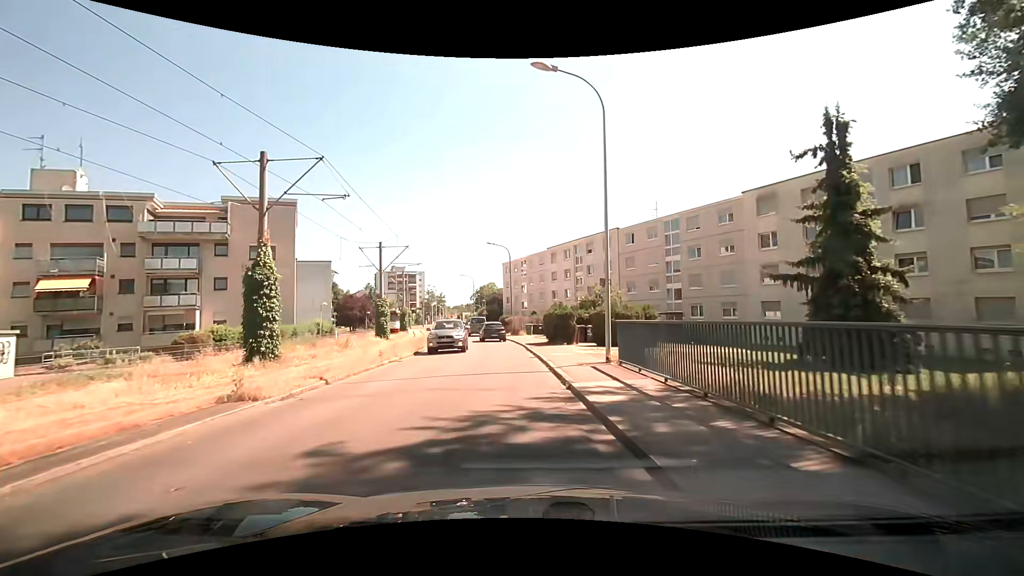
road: residential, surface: asphalt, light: Day
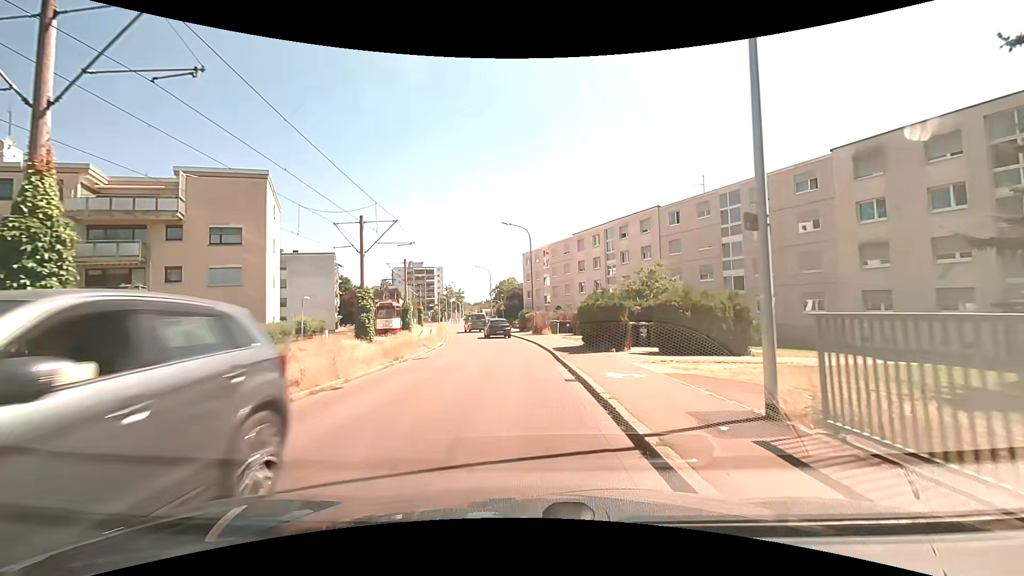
(-0.2, +8.6) m; -2°
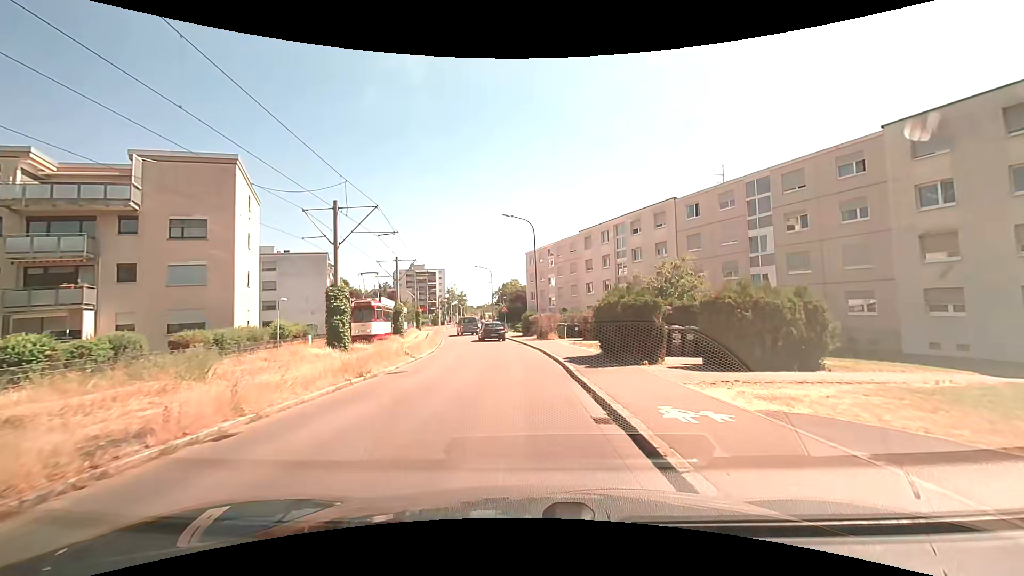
(0.0, +4.3) m; 0°
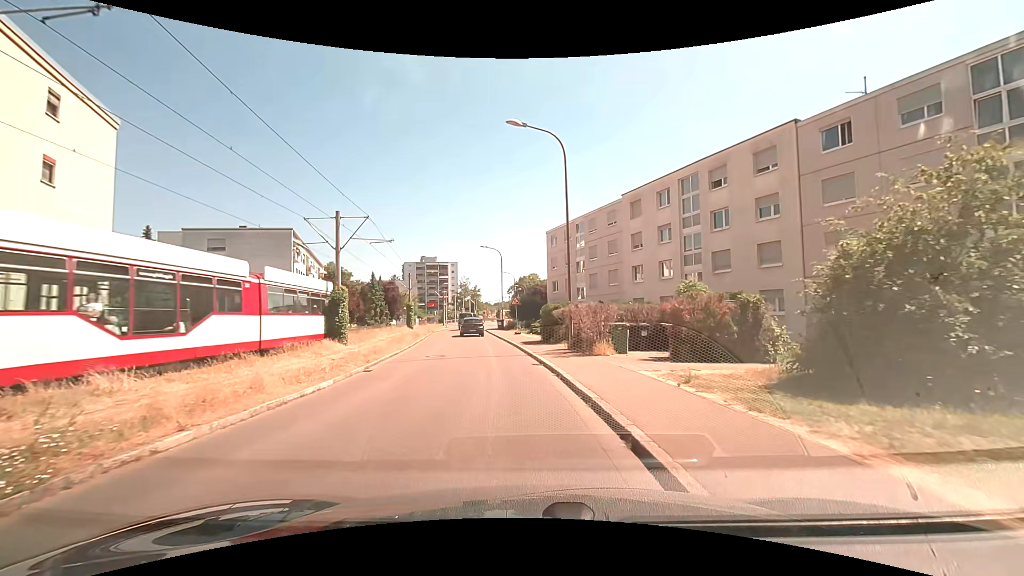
(-0.5, +17.0) m; -3°
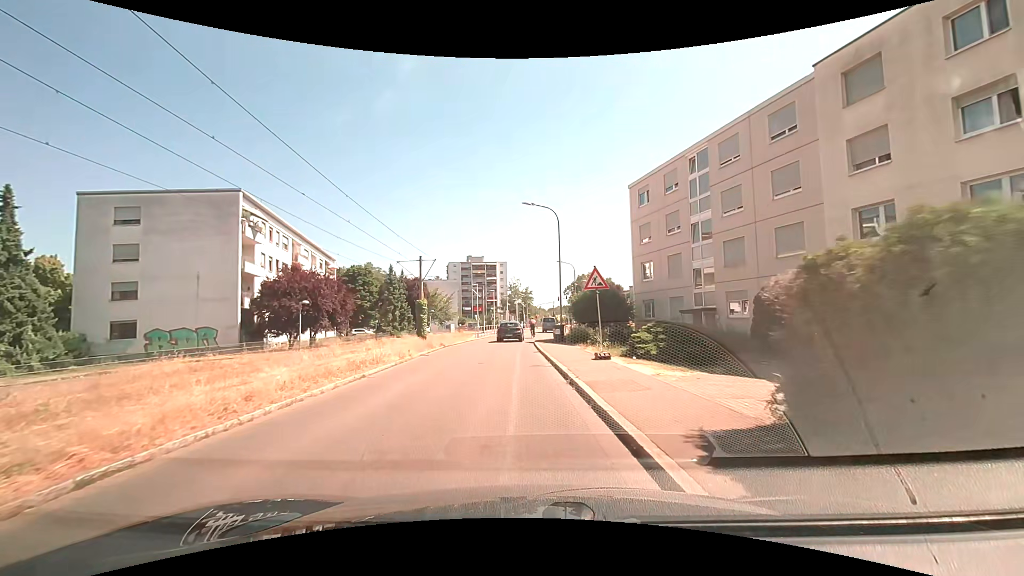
(-1.2, +22.0) m; -6°
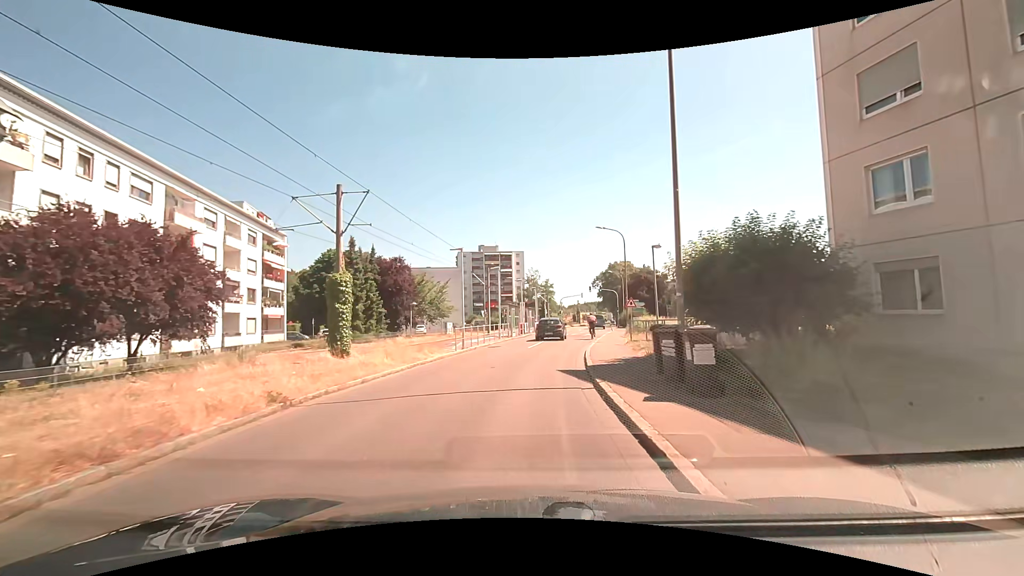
(-0.7, +22.2) m; -2°
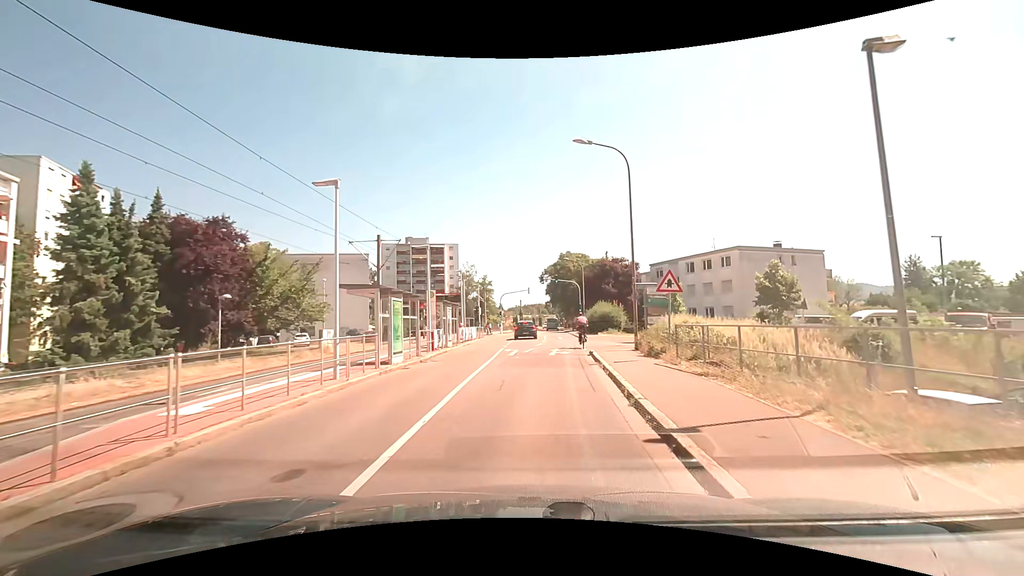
(+1.0, +21.9) m; +7°
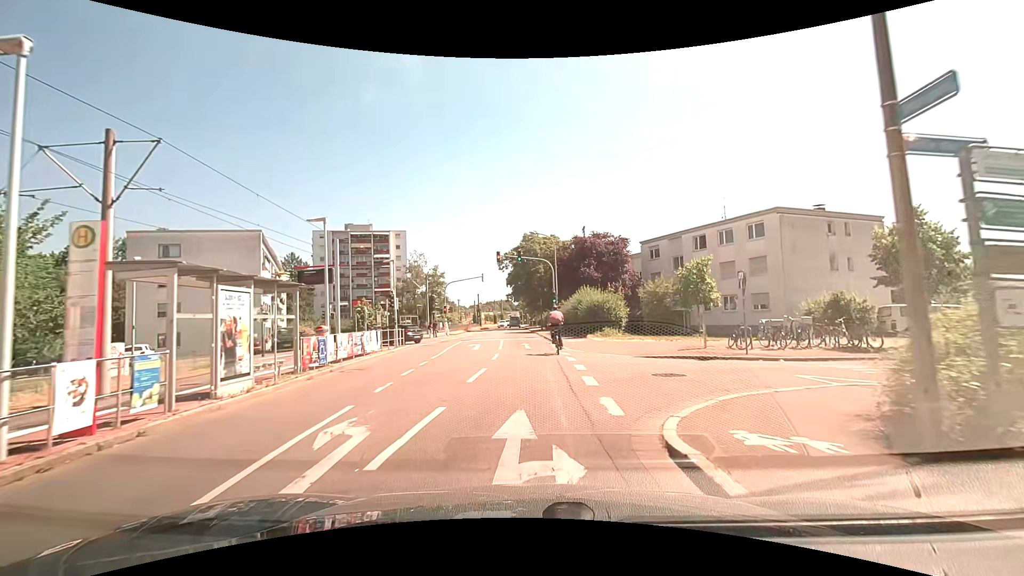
(+0.9, +17.3) m; +4°
(0, +10) (0, +20) (0, +30) (0, +40) (-1, +50) (-1, +60) (-2, +70) (-2, +80) (-3, +90) (-3, +100) m
